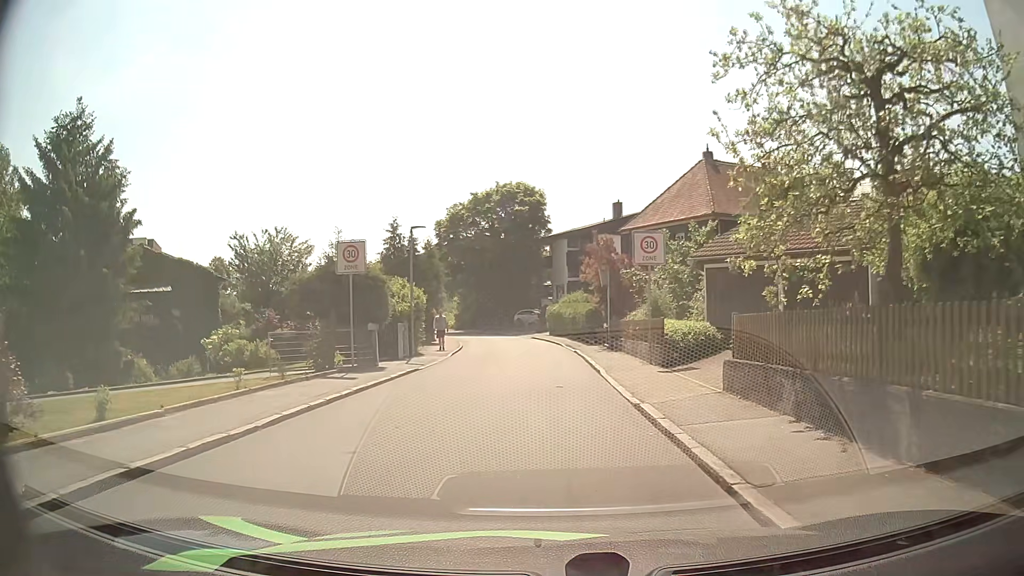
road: residential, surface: asphalt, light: Day
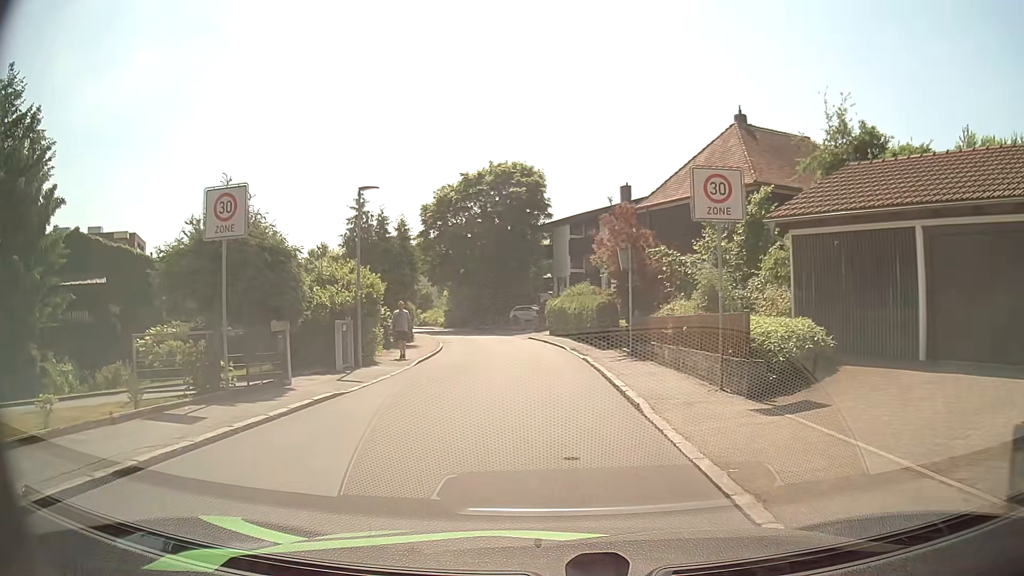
(0.0, +7.6) m; +1°
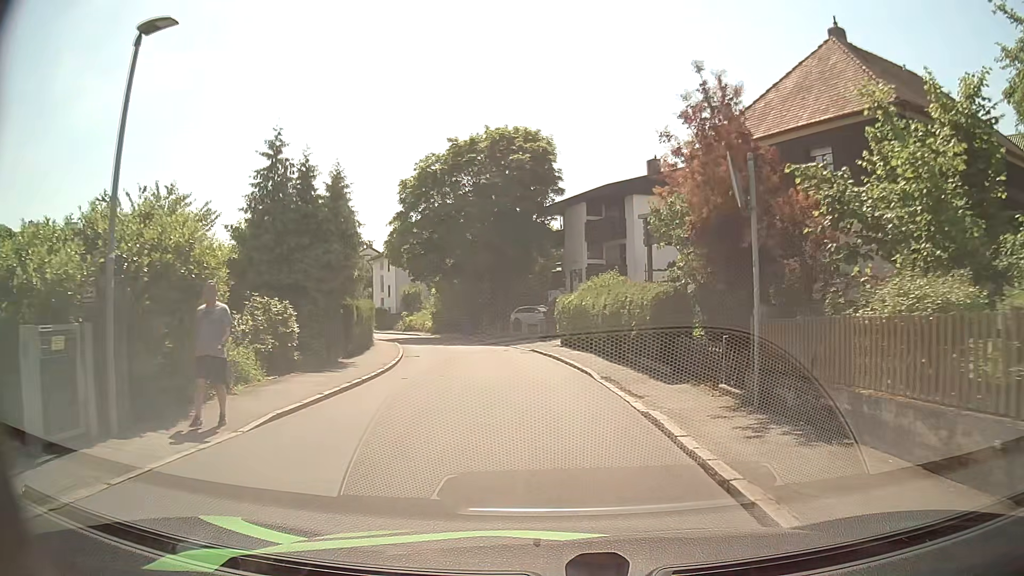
(-0.2, +12.0) m; -1°
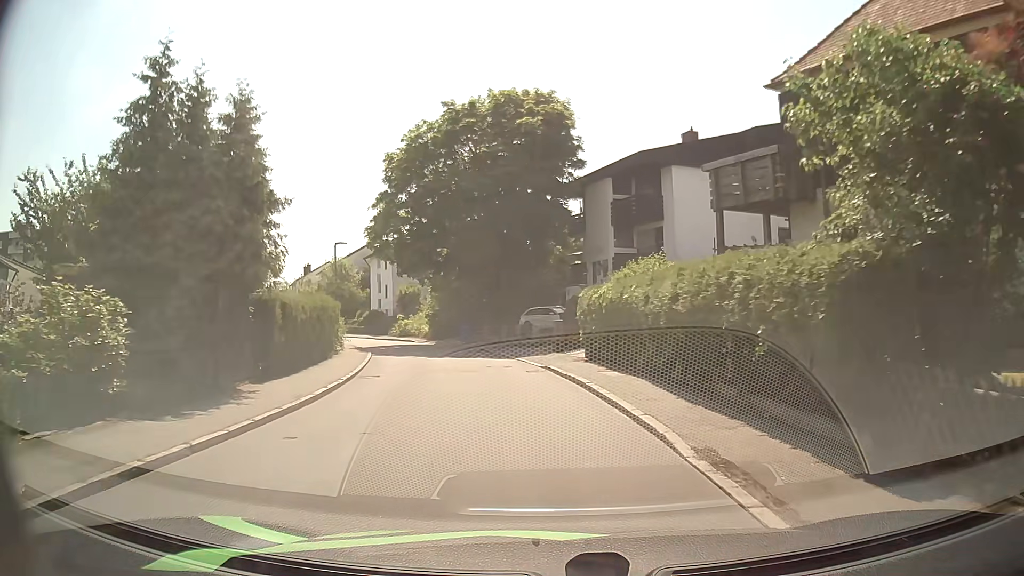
(-0.1, +8.4) m; -1°
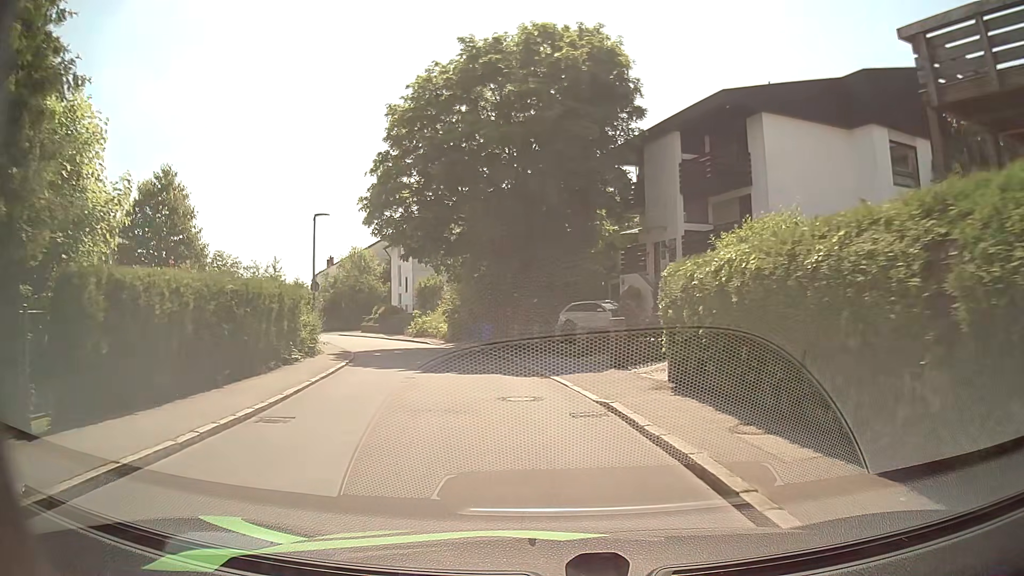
(-0.2, +8.6) m; -3°
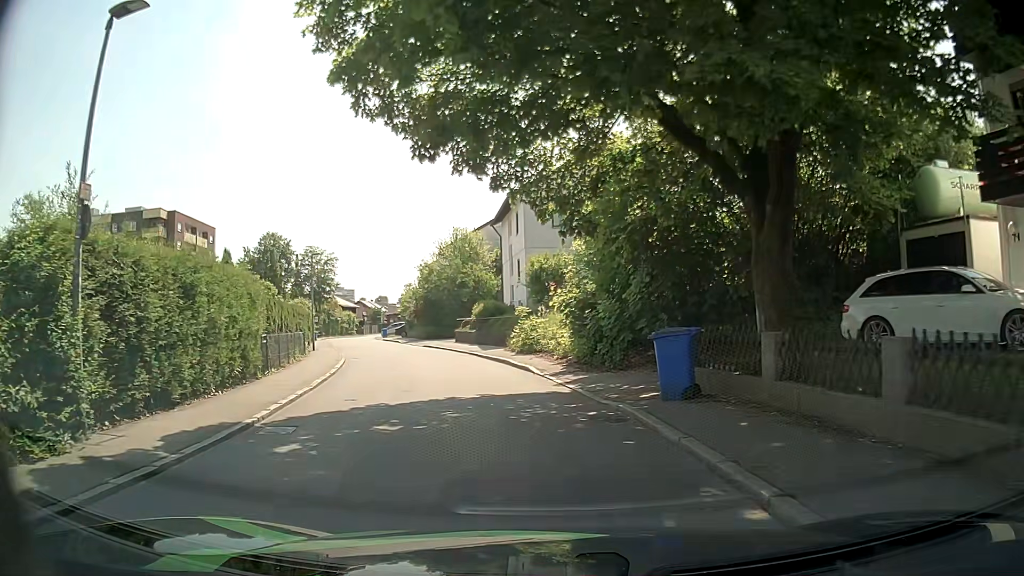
(-2.0, +19.3) m; -12°
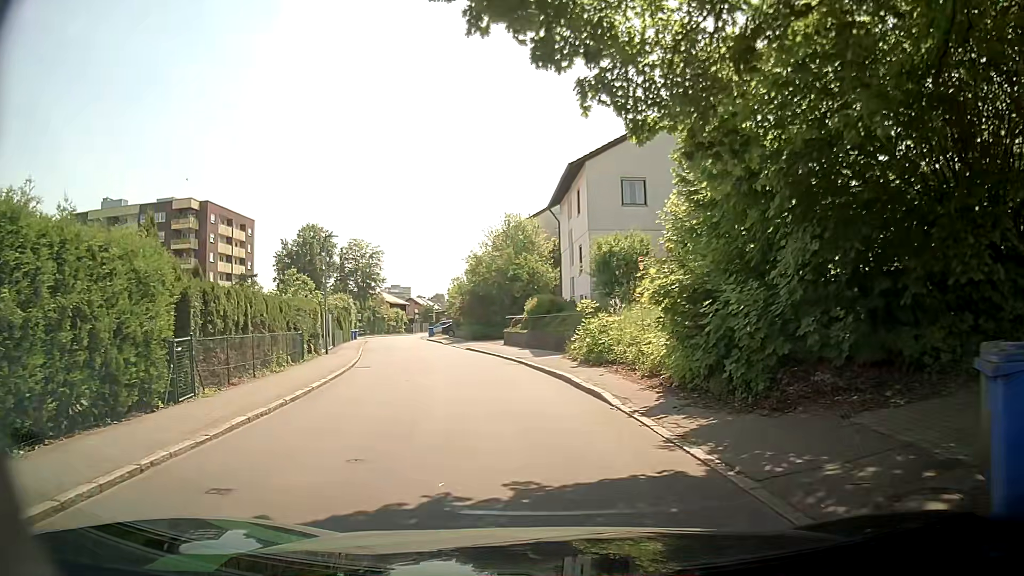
(-0.4, +7.0) m; -7°
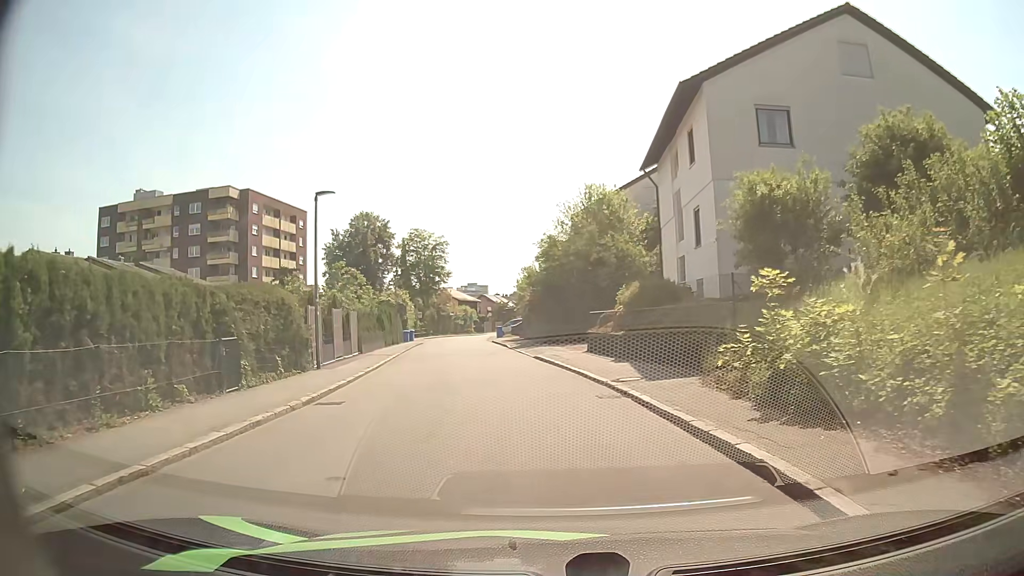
(-0.4, +10.4) m; -5°
(0, +10) (-1, +20) (-3, +30) (-4, +40) (-6, +50) (-7, +60) (-8, +69) (-8, +79) (-8, +89) (-7, +99) m
